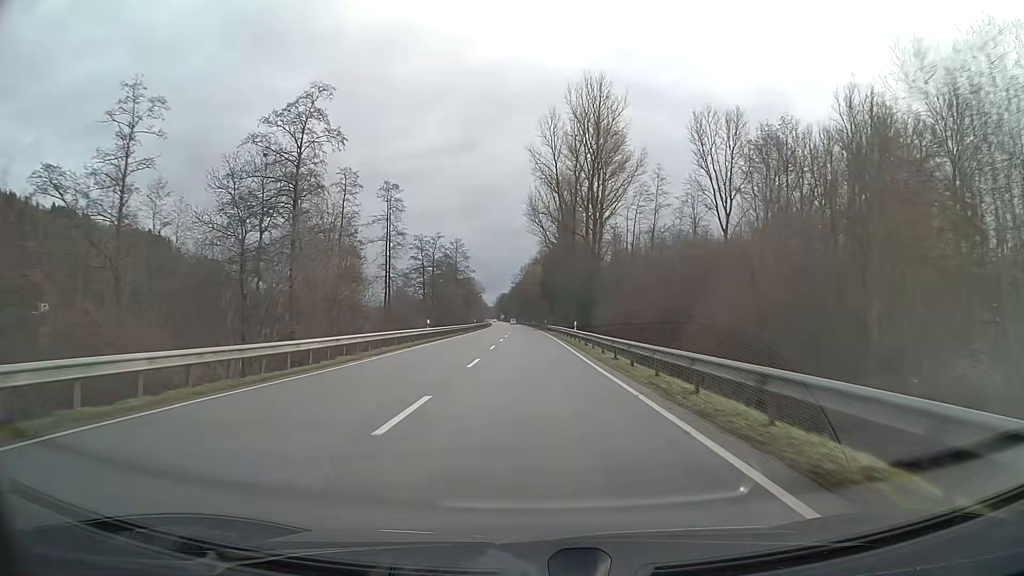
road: primary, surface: asphalt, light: Day
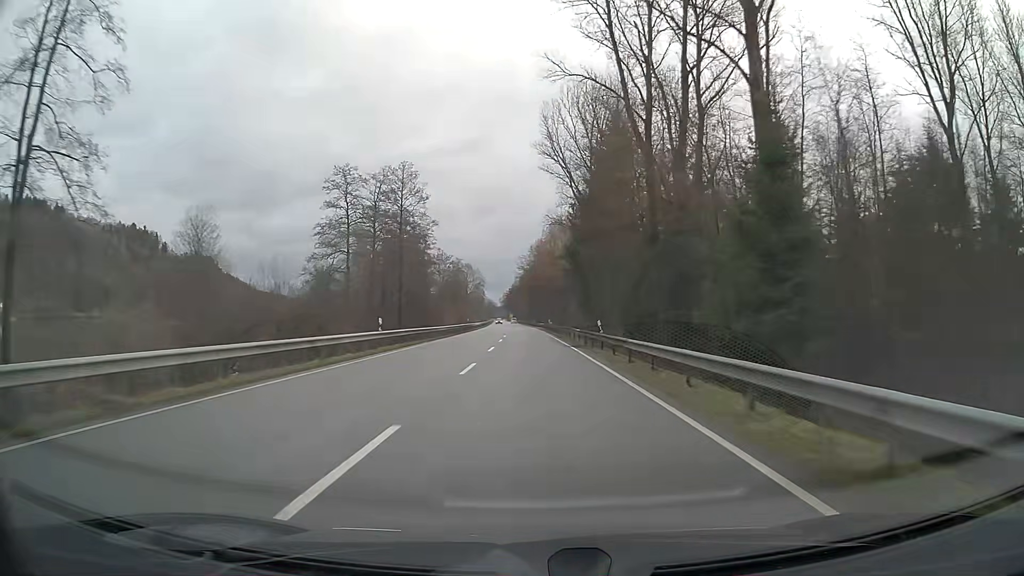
(-0.6, +63.2) m; -1°
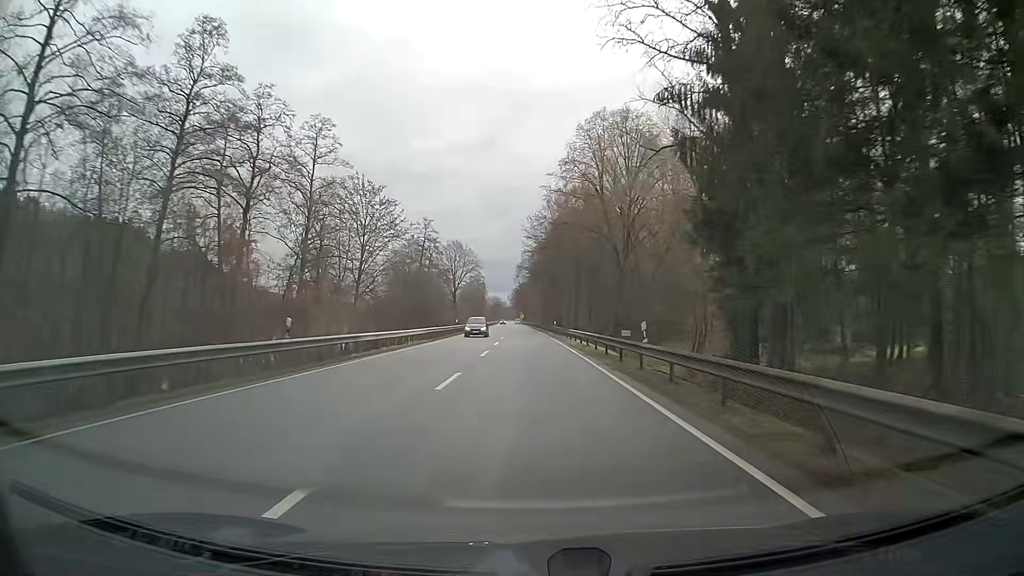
(-0.3, +63.2) m; 0°
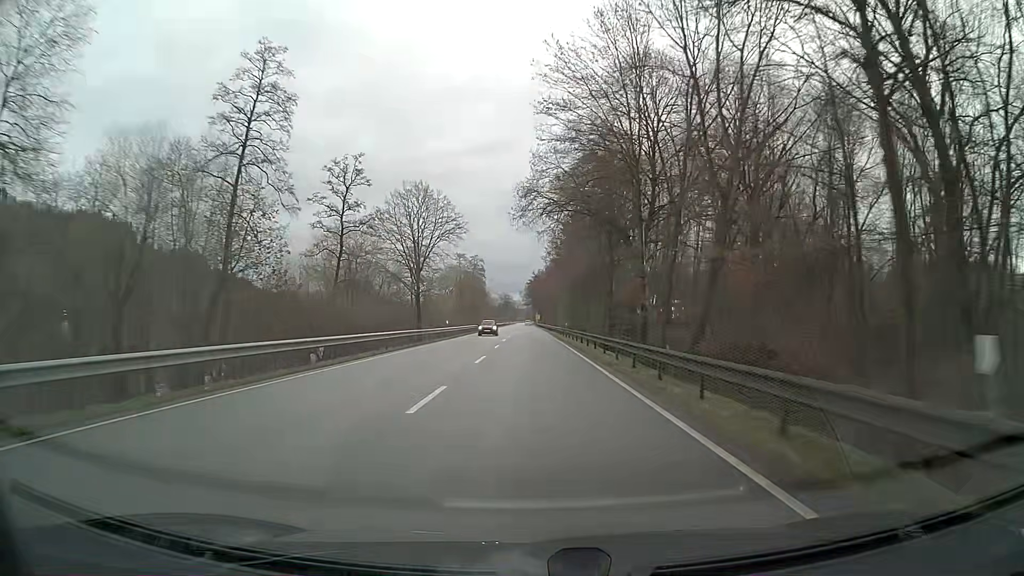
(-1.6, +63.2) m; -2°
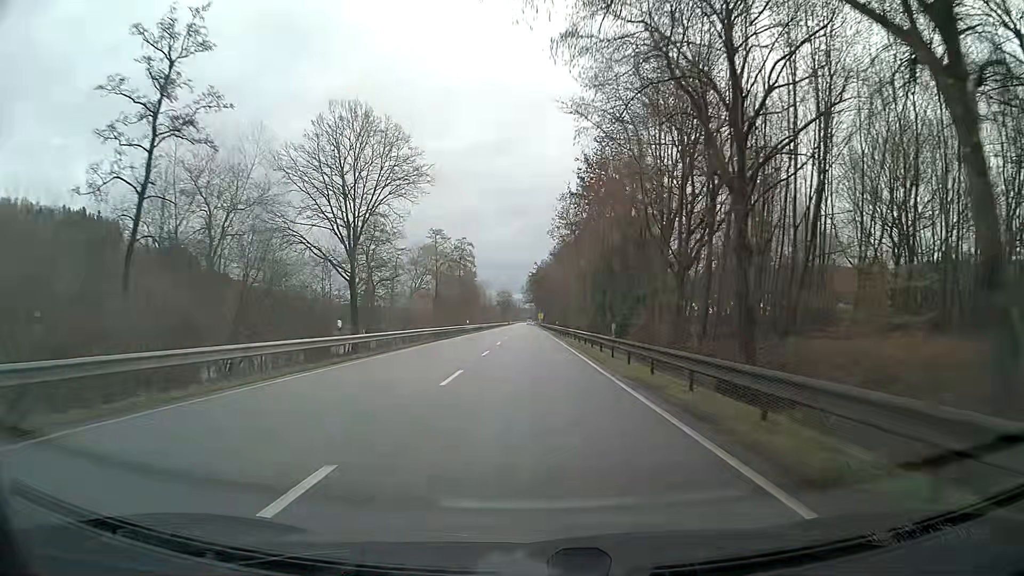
(-0.1, +31.6) m; 0°
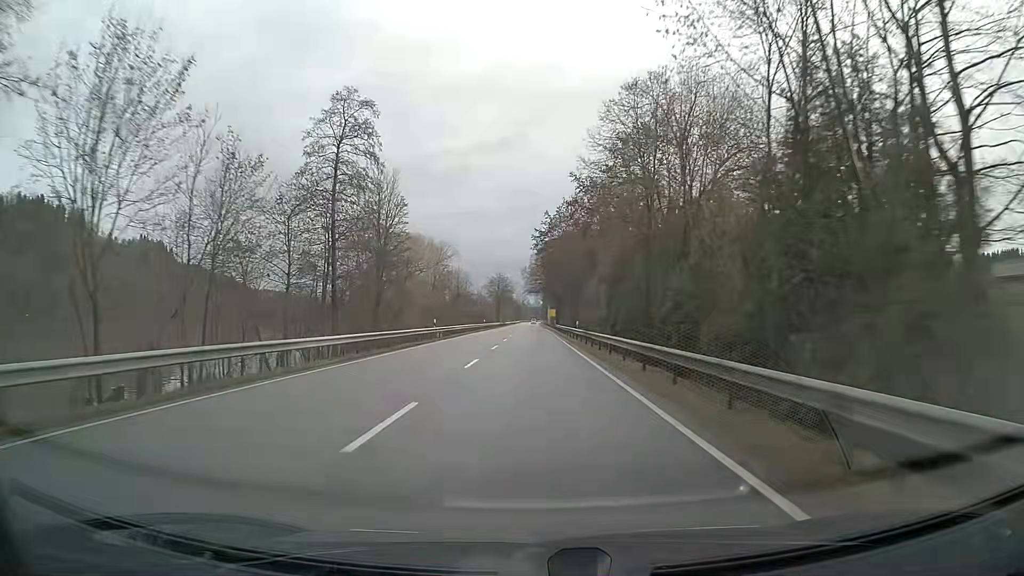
(-0.4, +78.9) m; -1°
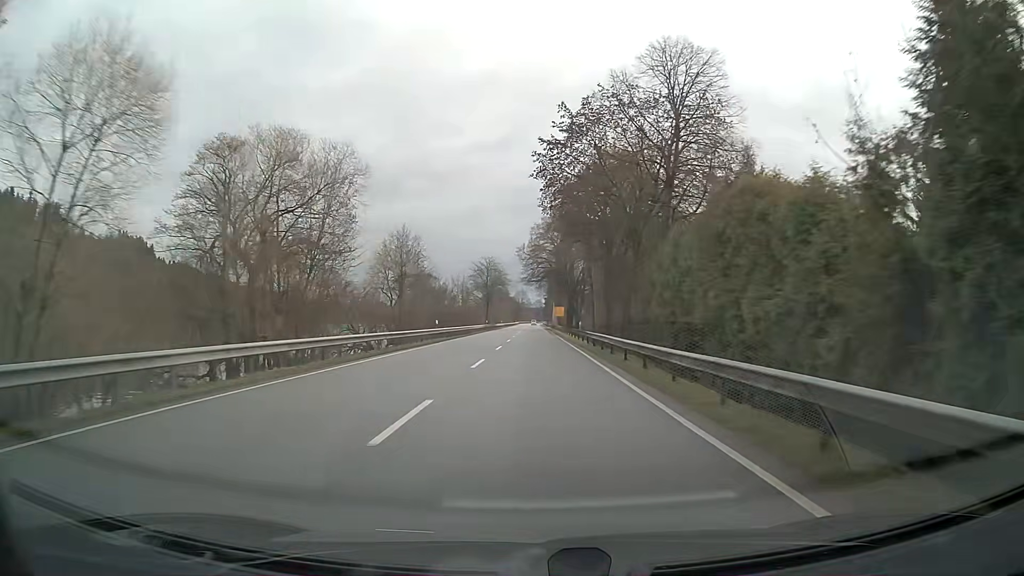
(-0.1, +47.4) m; 0°
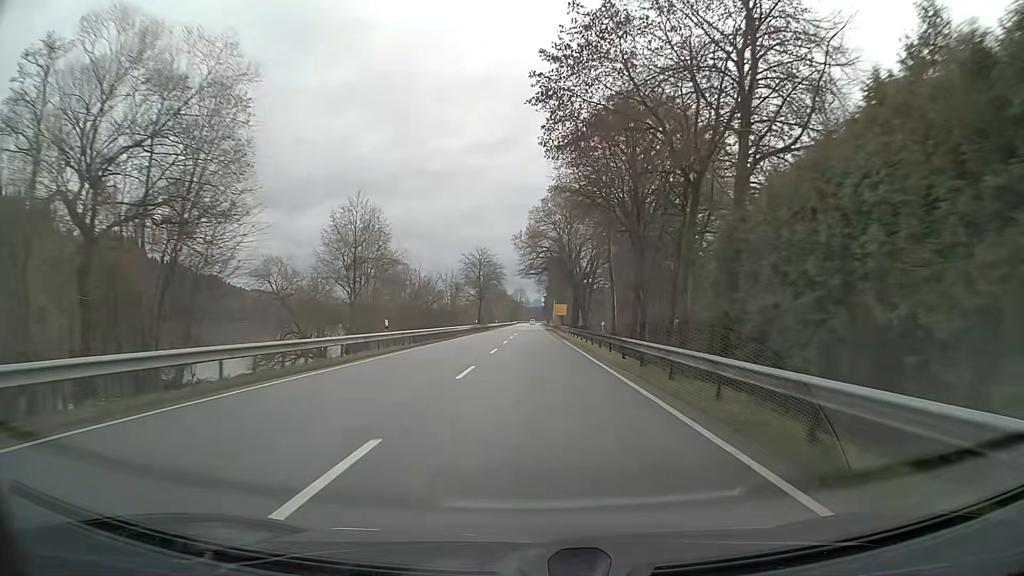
(0.0, +15.8) m; 0°
